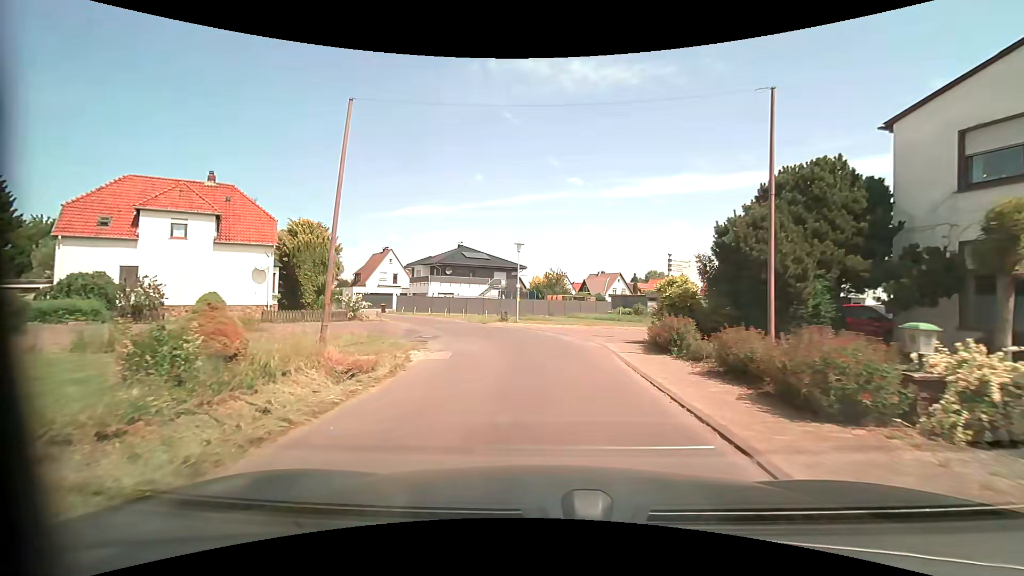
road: residential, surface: asphalt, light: Day
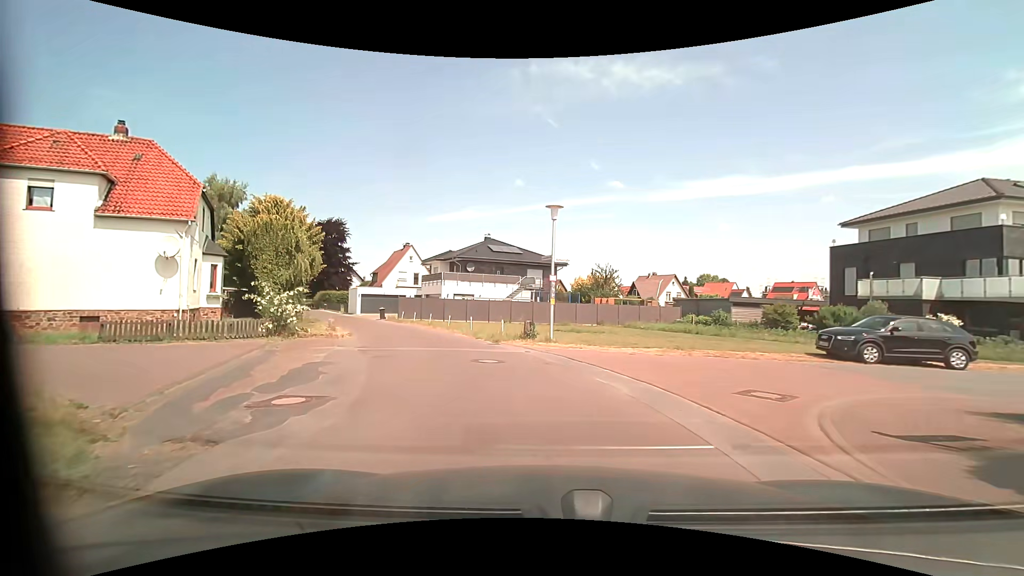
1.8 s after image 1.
(-0.3, +12.5) m; -4°
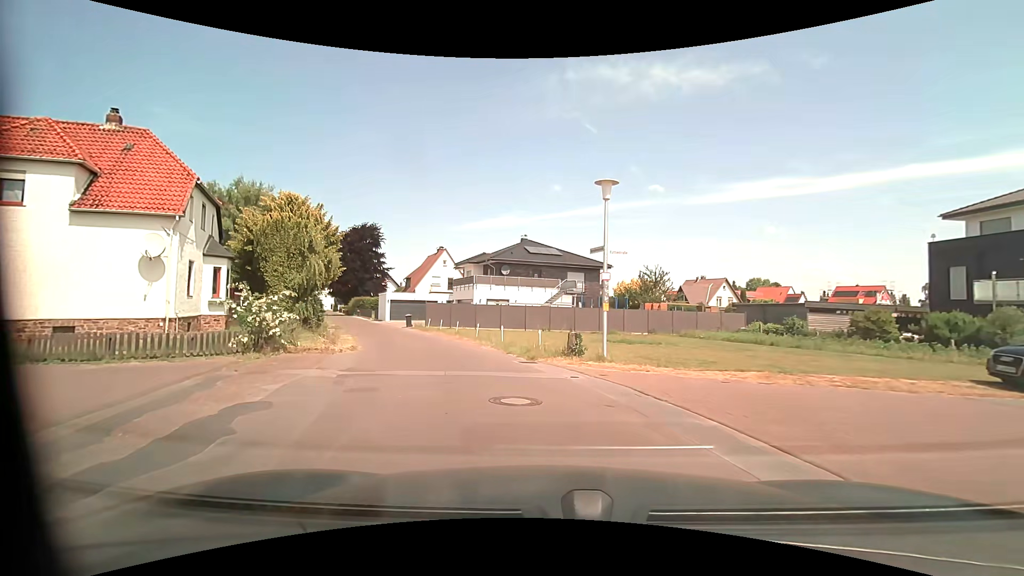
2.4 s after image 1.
(-0.1, +4.1) m; -4°
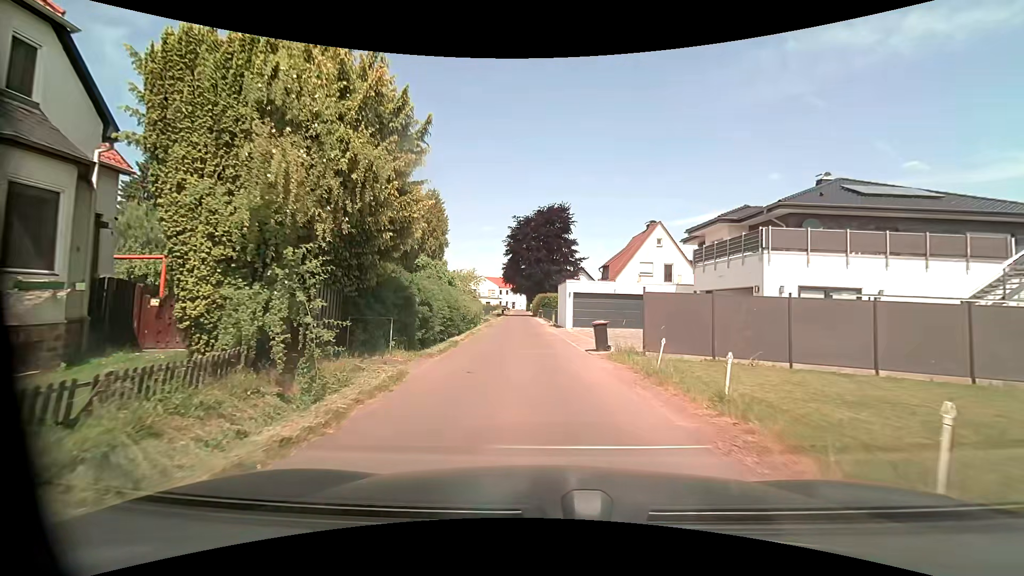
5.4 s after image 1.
(-5.0, +21.8) m; -23°
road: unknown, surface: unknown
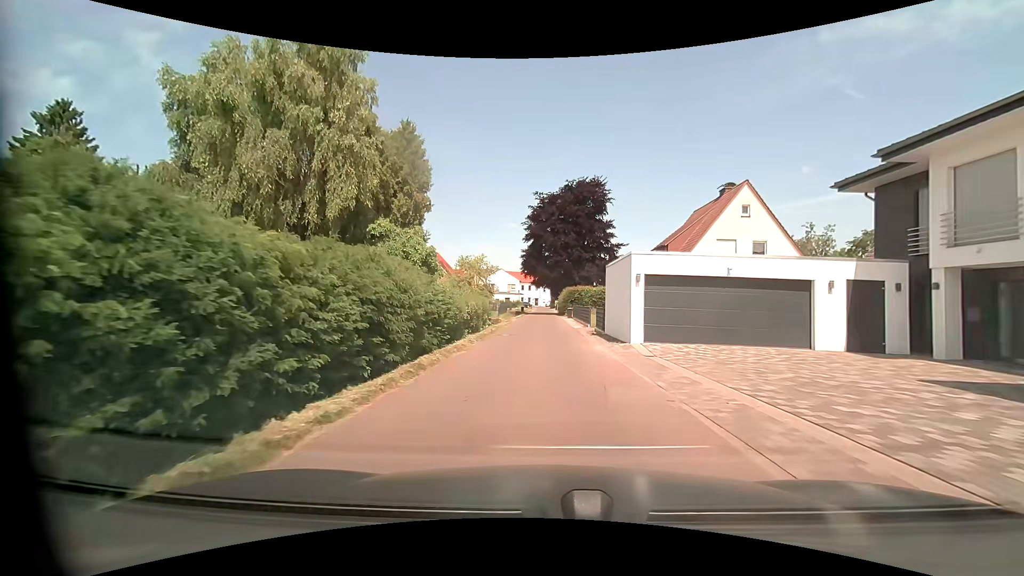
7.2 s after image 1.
(-0.5, +14.9) m; -3°
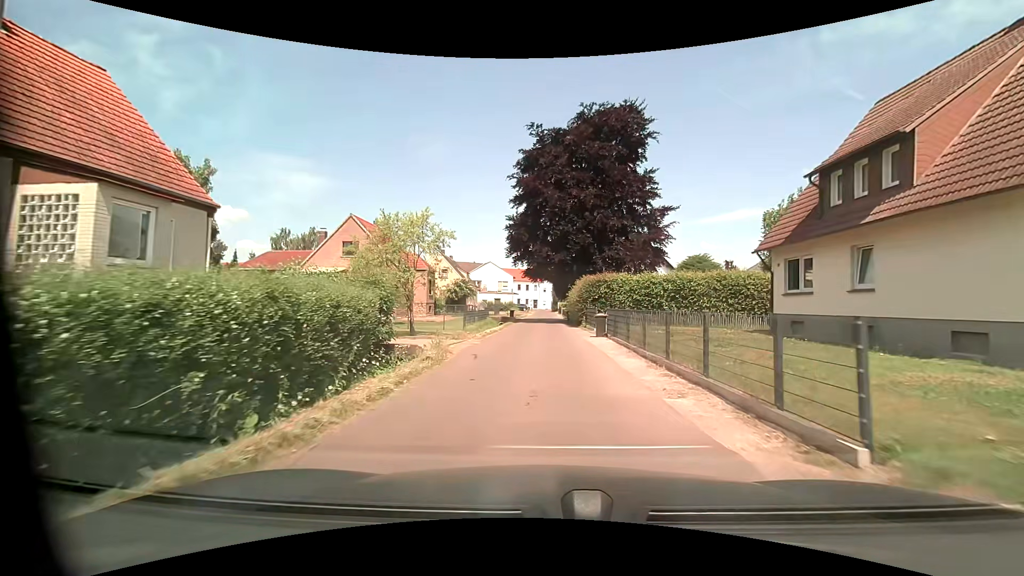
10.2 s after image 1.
(+0.2, +25.3) m; 0°
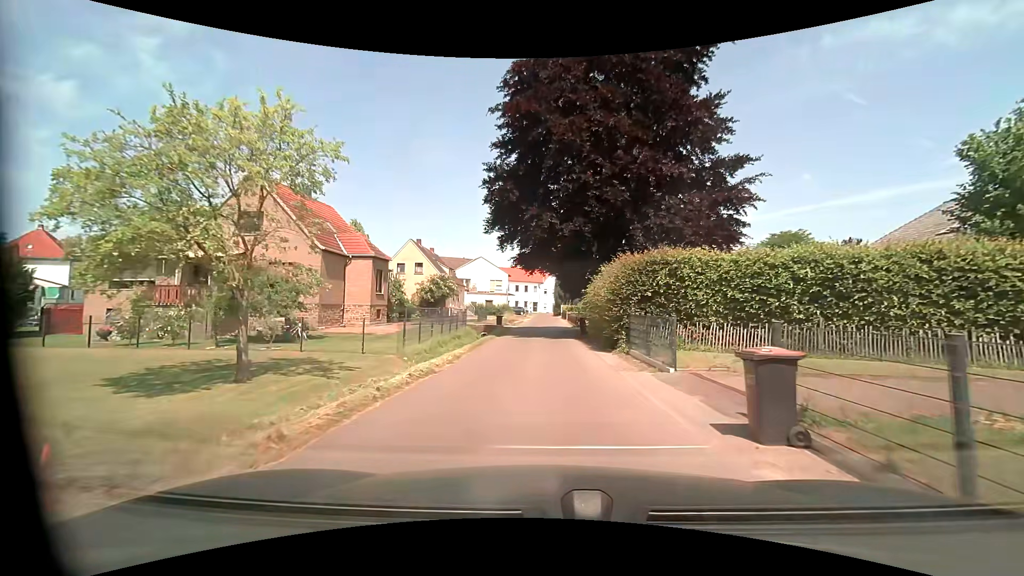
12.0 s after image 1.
(+0.1, +15.1) m; 0°
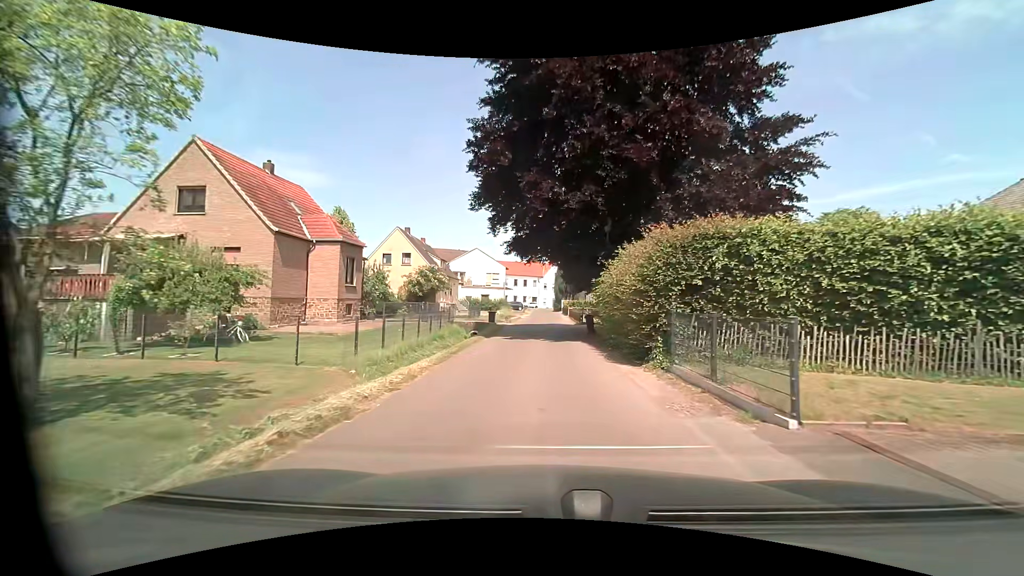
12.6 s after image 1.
(0.0, +4.9) m; 0°
(0, +10) (0, +20) (0, +30) (0, +40) (0, +50) (0, +60) (0, +70) (+1, +80) (0, +90) (0, +100) m
